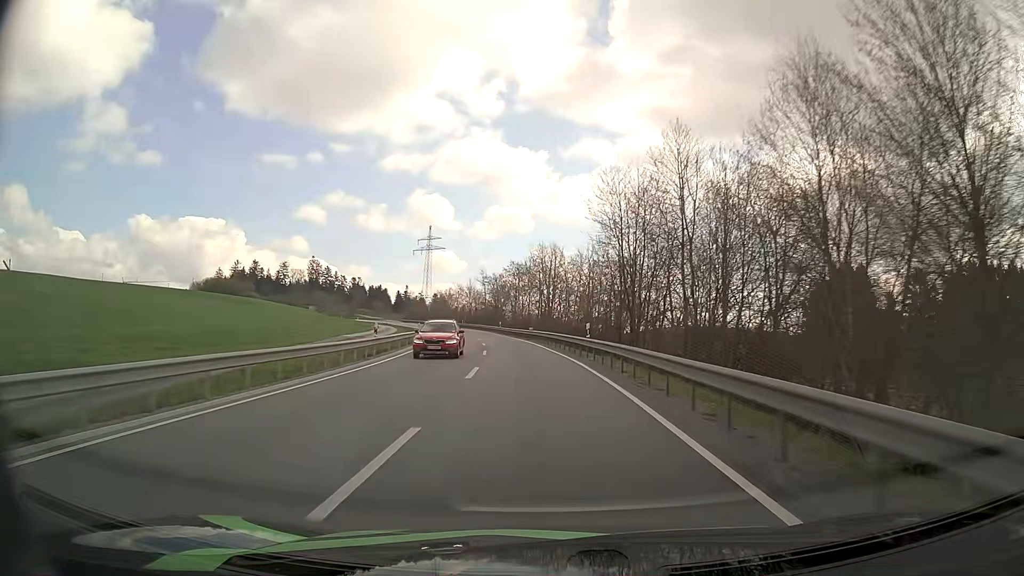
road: secondary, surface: asphalt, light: Day
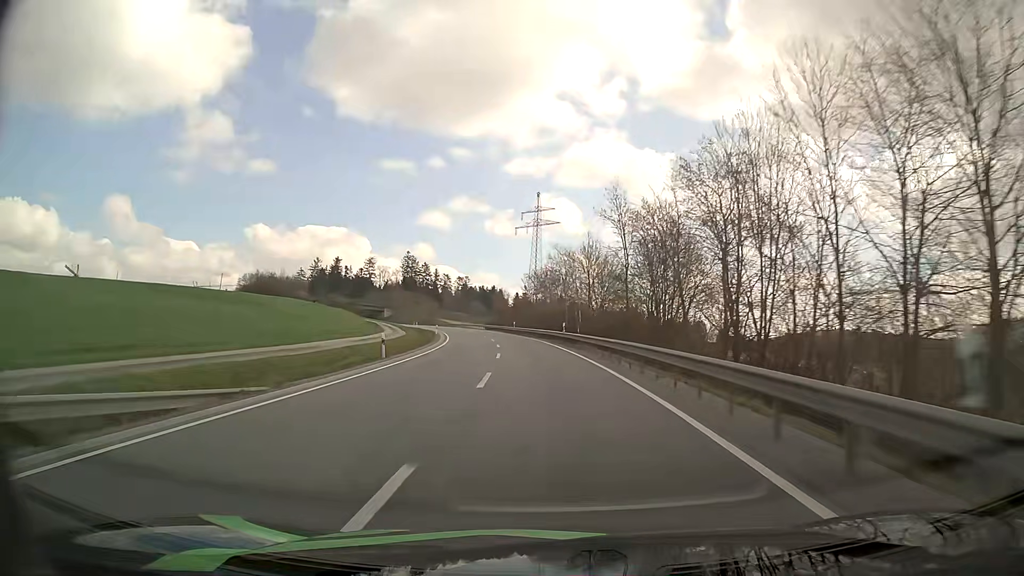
(-7.5, +74.6) m; -11°
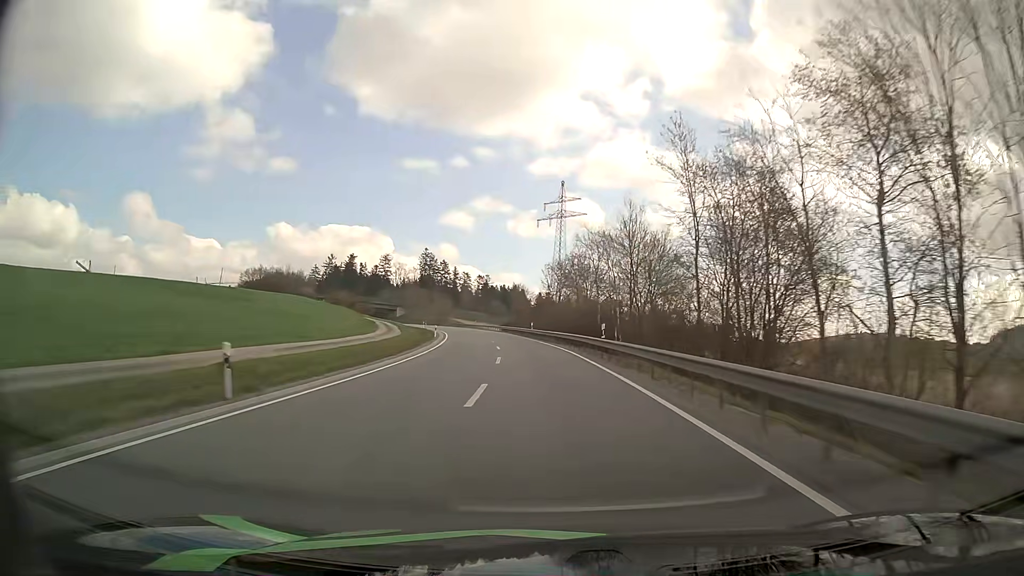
(-0.3, +15.3) m; -2°
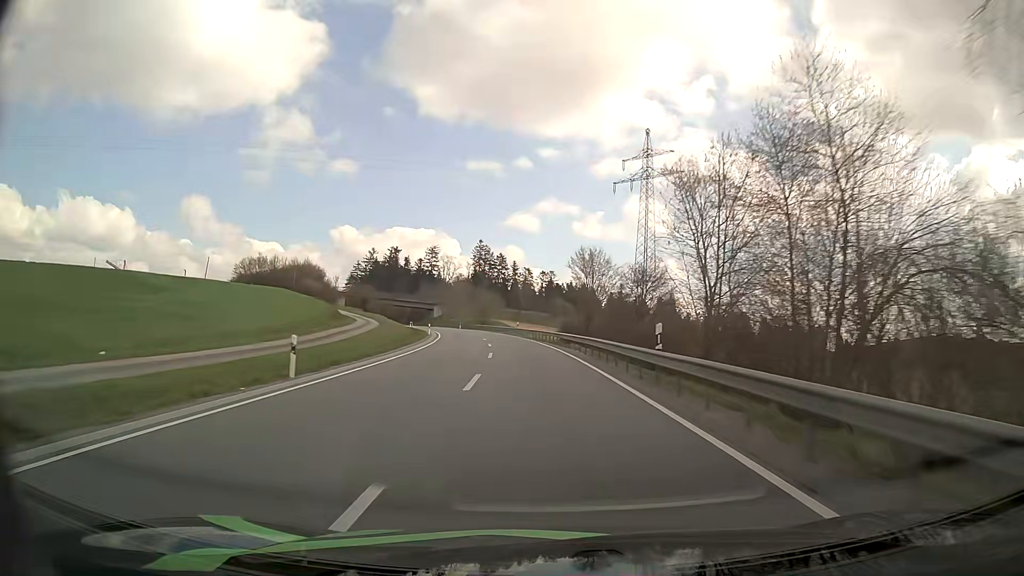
(-2.3, +45.9) m; -6°
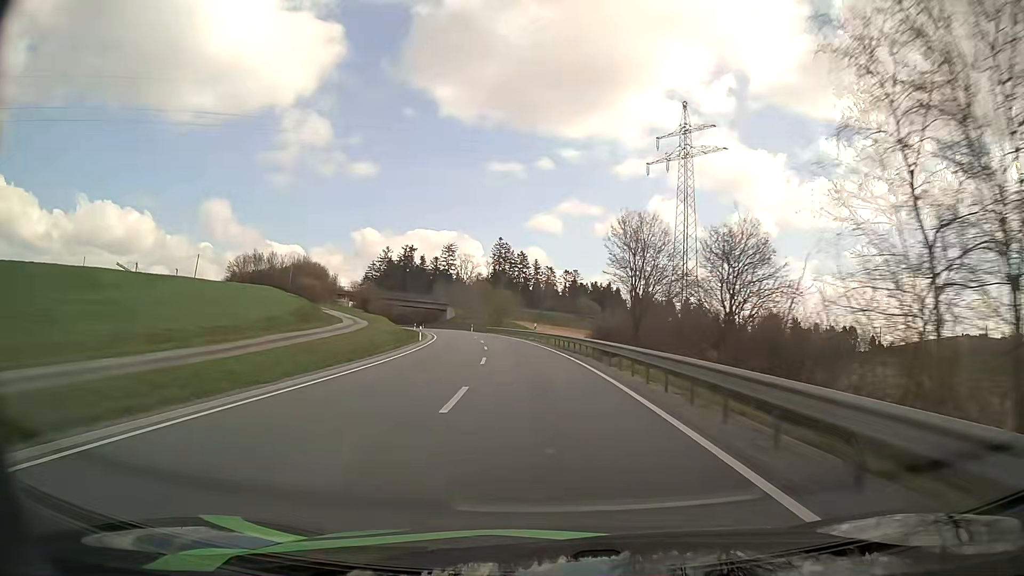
(-0.3, +15.4) m; -2°
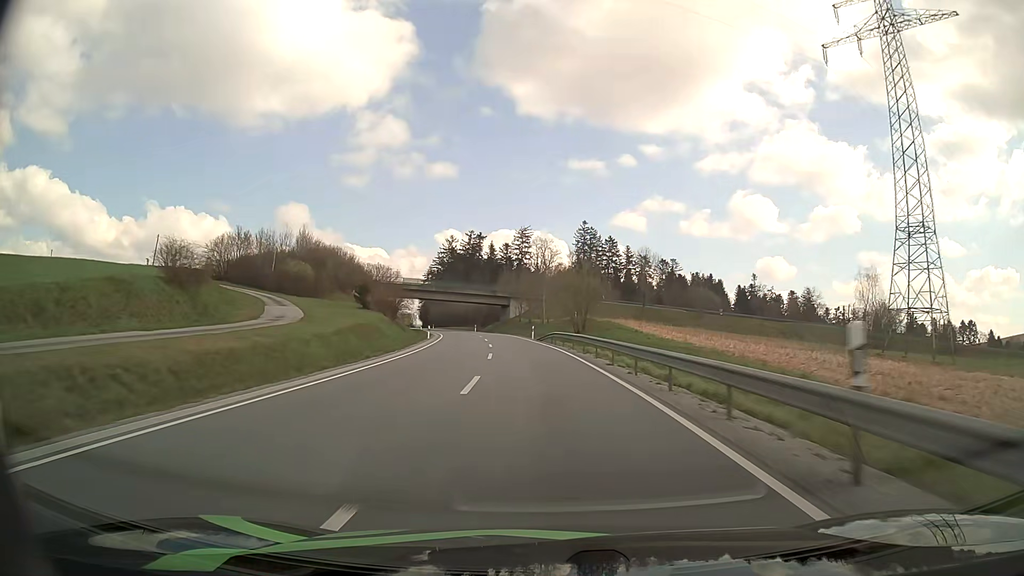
(-2.8, +45.6) m; -7°
